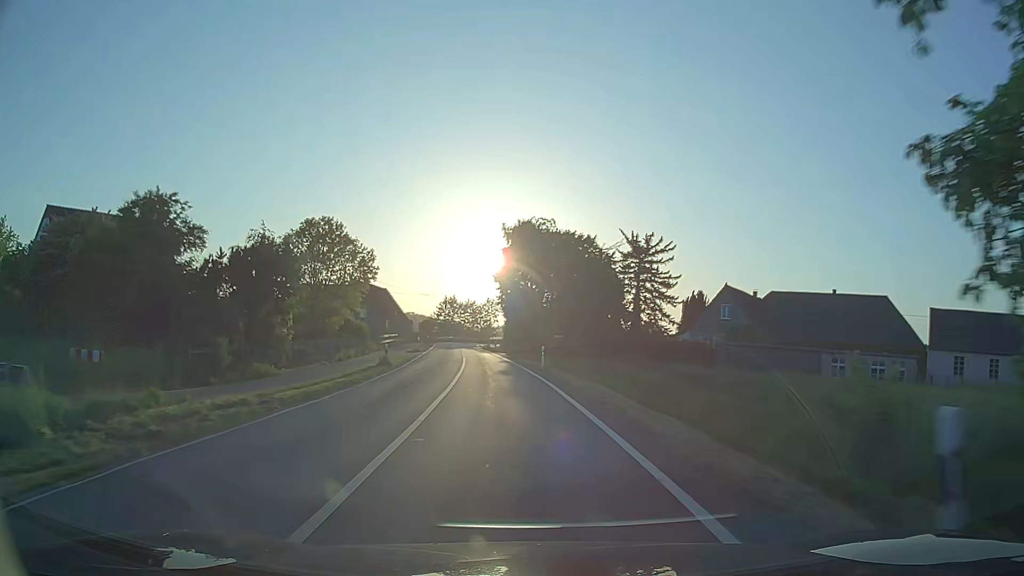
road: secondary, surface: asphalt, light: Day
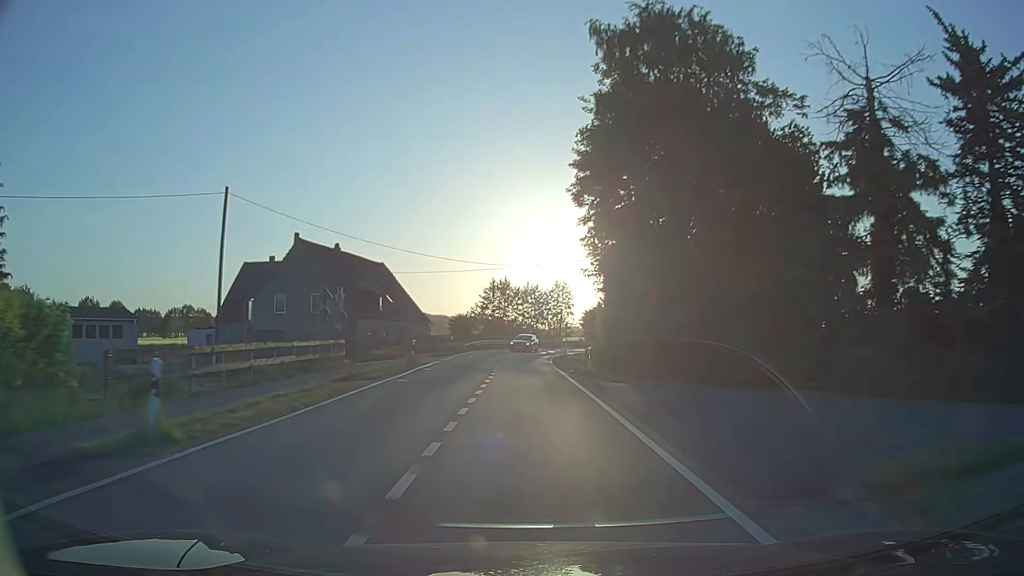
(-3.0, +45.5) m; -6°
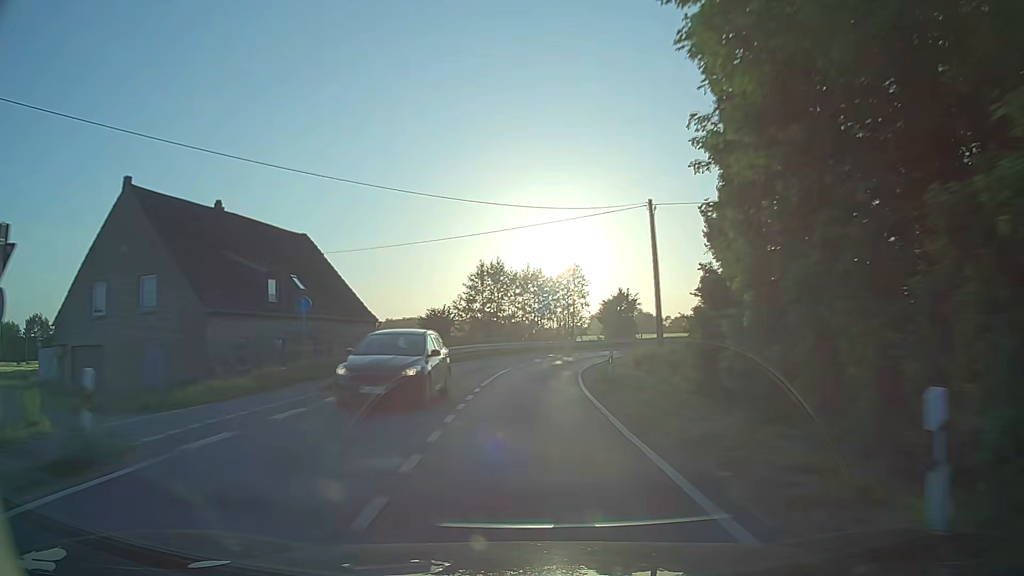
(0.0, +22.9) m; -1°
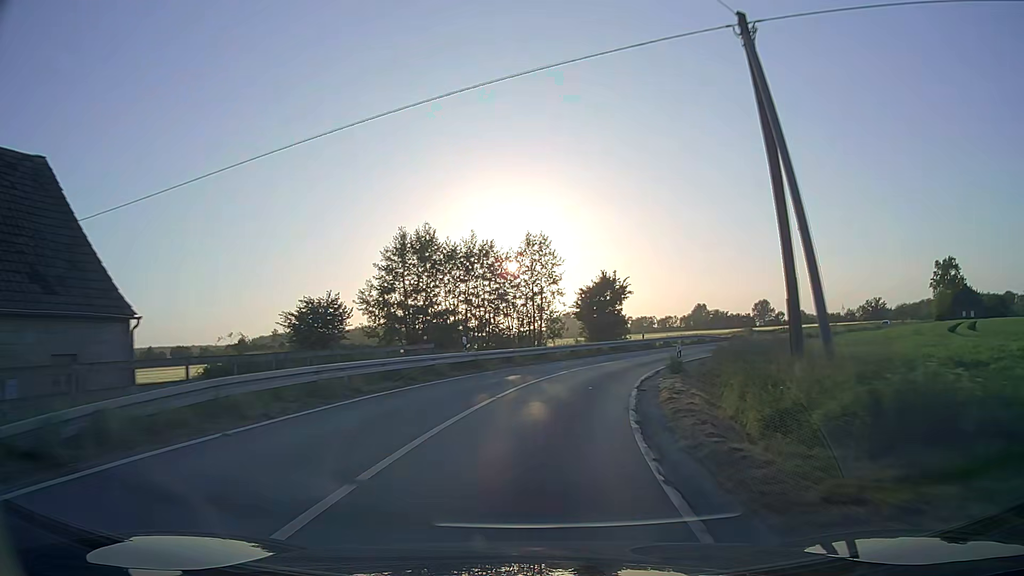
(+0.5, +22.9) m; +4°
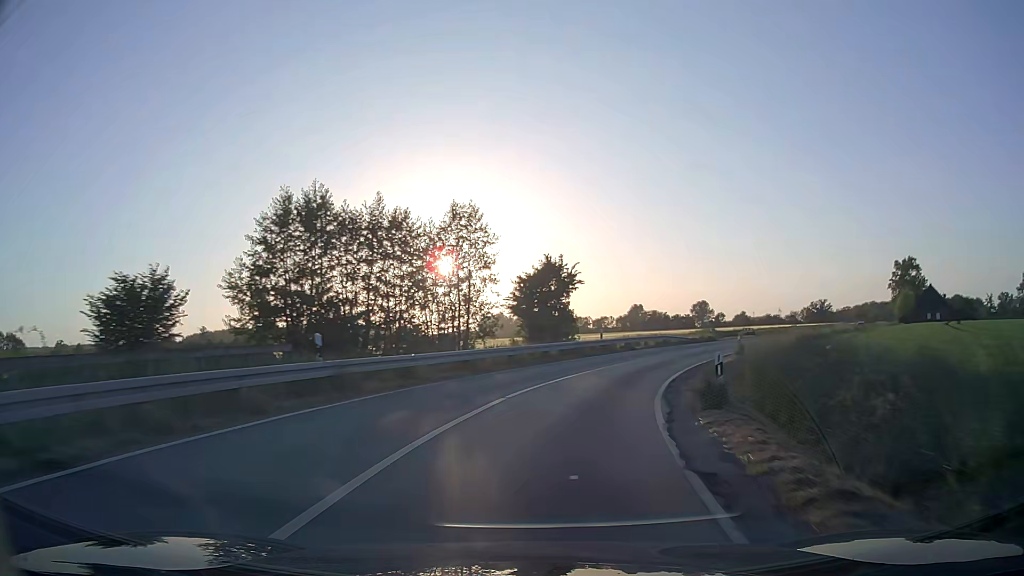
(+0.4, +11.4) m; +5°
